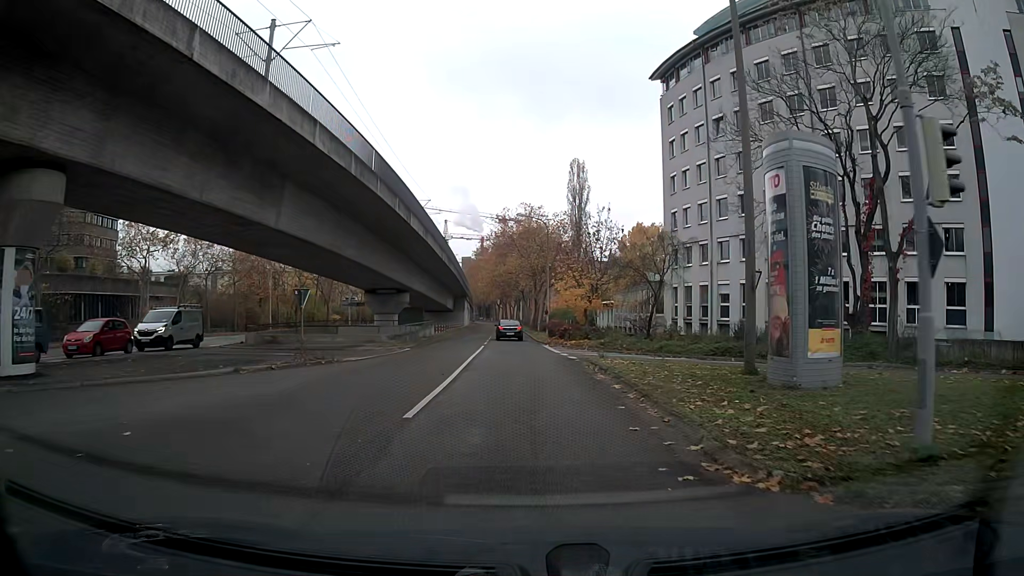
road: tertiary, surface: asphalt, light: Day
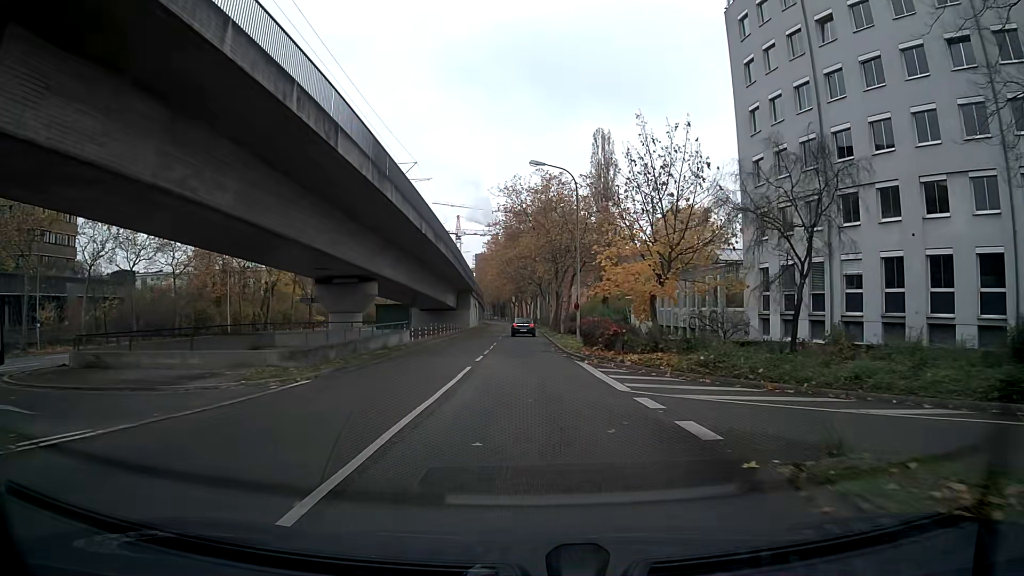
(-0.2, +16.9) m; -2°
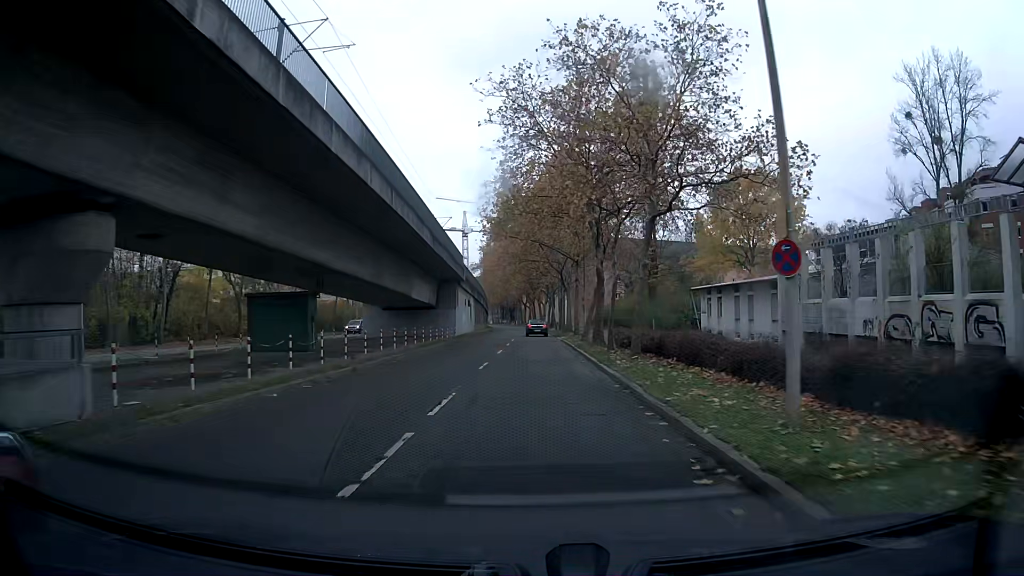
(-0.2, +26.9) m; -1°
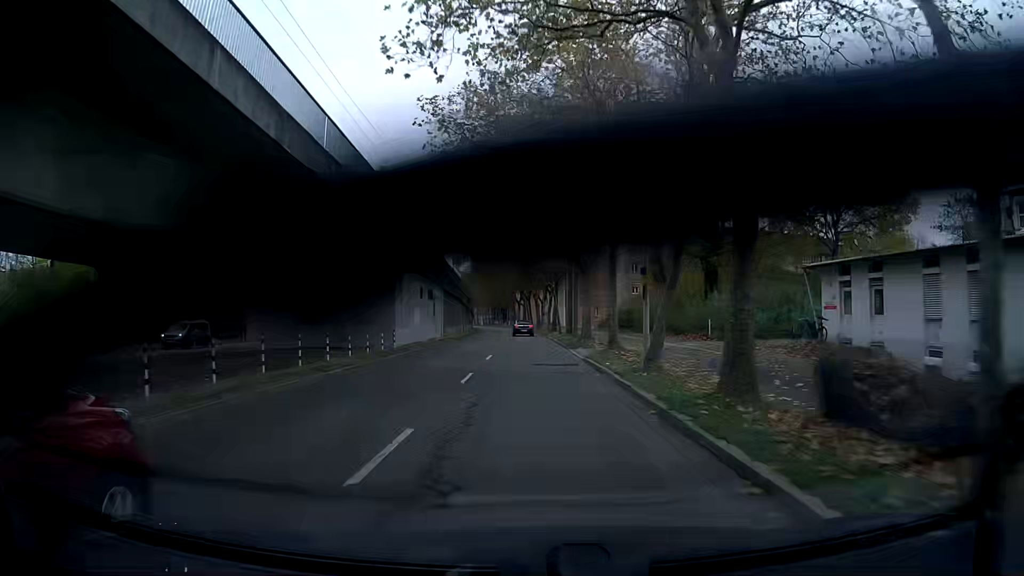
(+0.1, +22.5) m; +1°
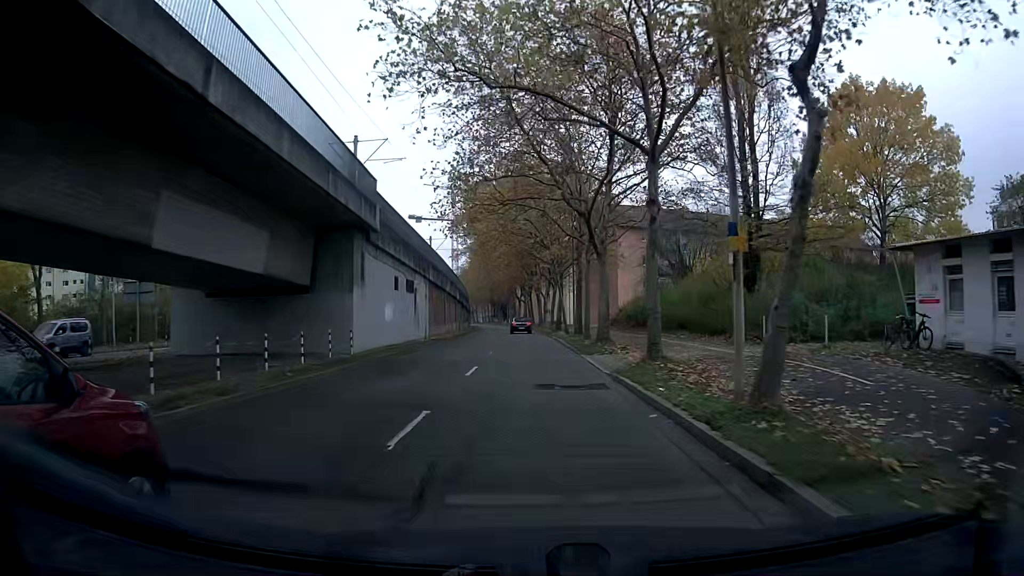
(0.0, +7.7) m; -1°
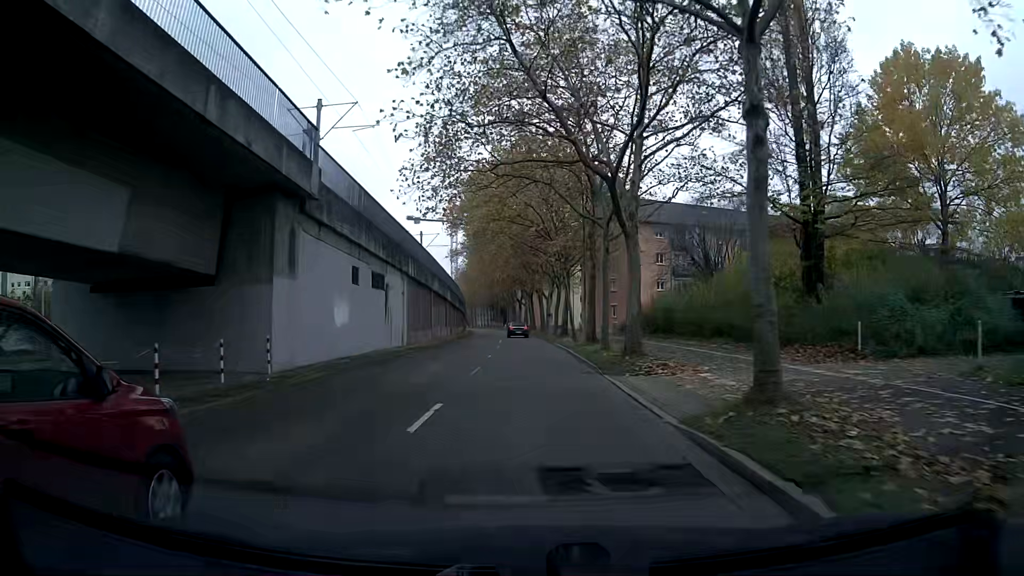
(0.0, +7.7) m; 0°
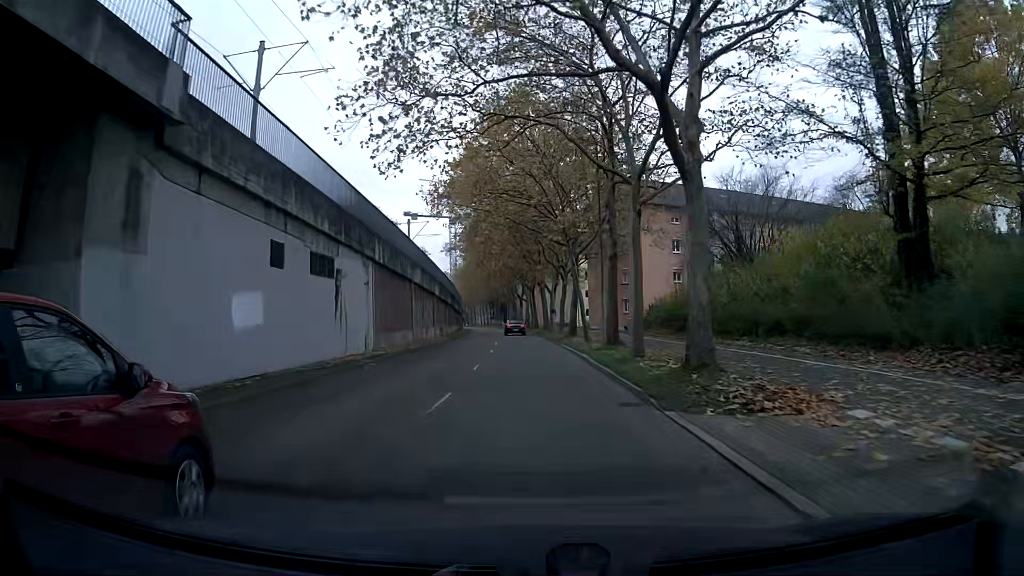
(0.0, +7.7) m; 0°
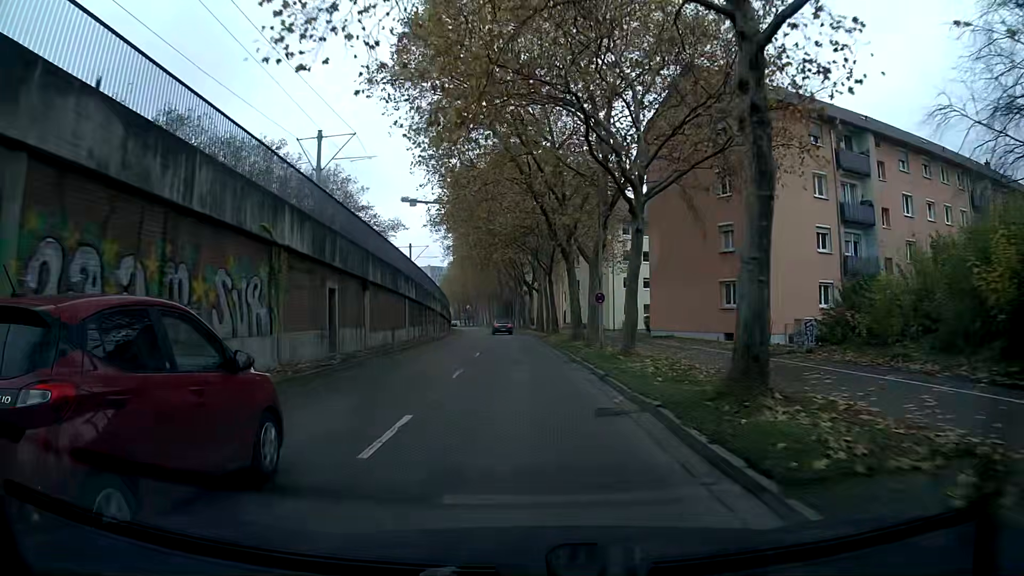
(-0.2, +30.7) m; -1°
(0, +10) (0, +20) (-1, +30) (-1, +40) (-1, +50) (-2, +60) (-3, +70) (-3, +80) (-4, +90) (-6, +100) m
